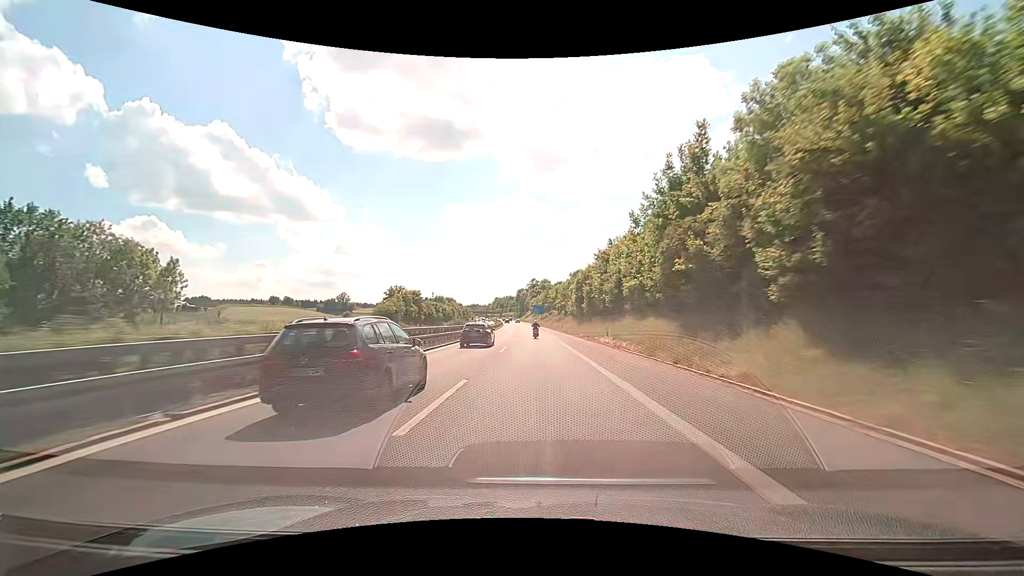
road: motorway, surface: asphalt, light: Day
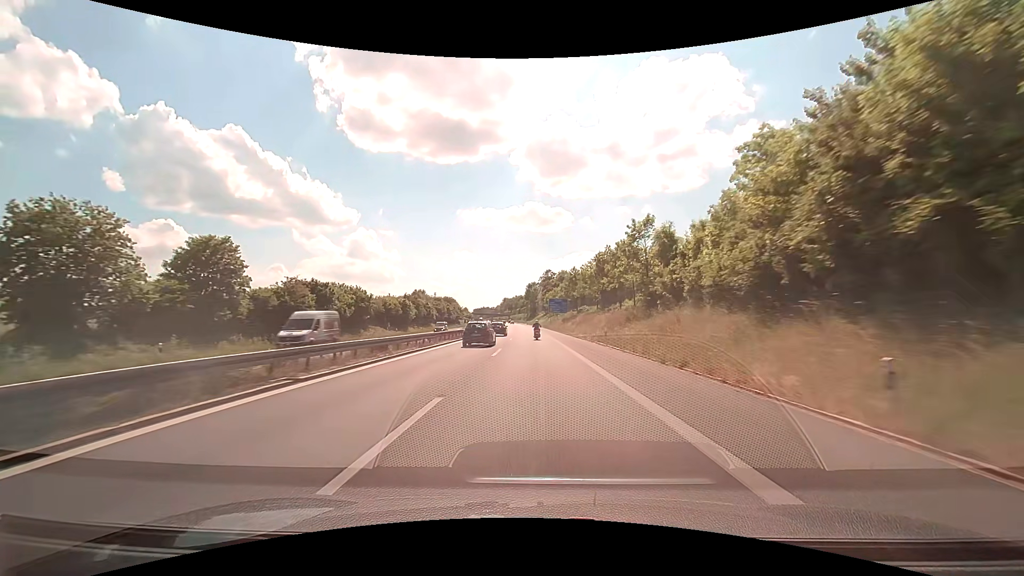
(-1.2, +74.8) m; -2°
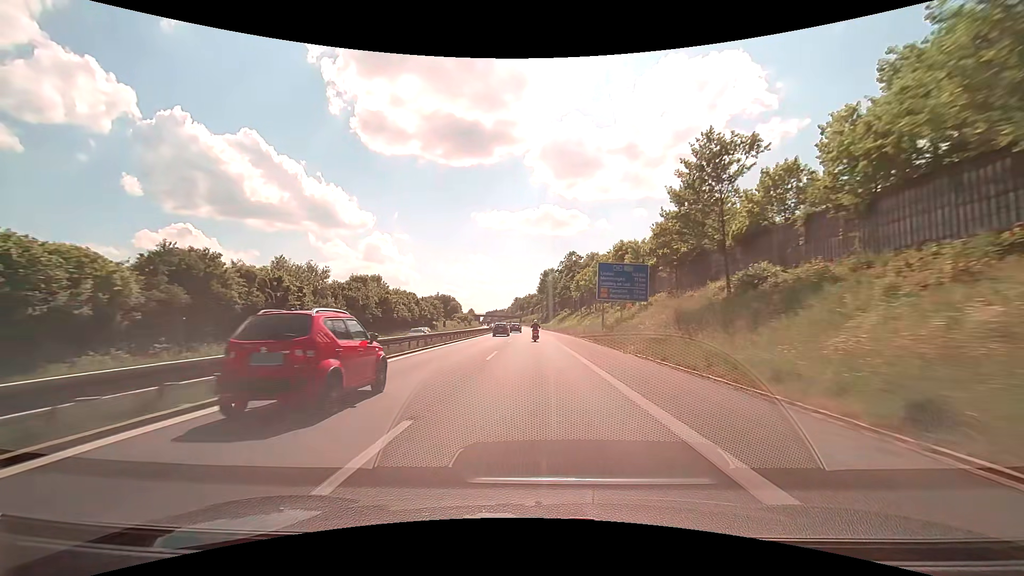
(-1.3, +73.9) m; -2°
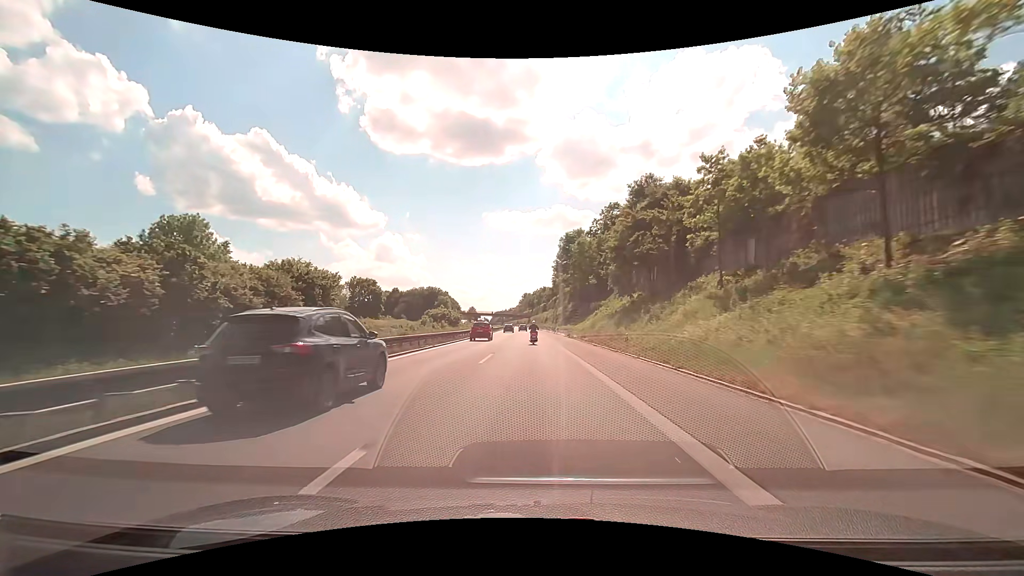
(-0.9, +73.2) m; -1°
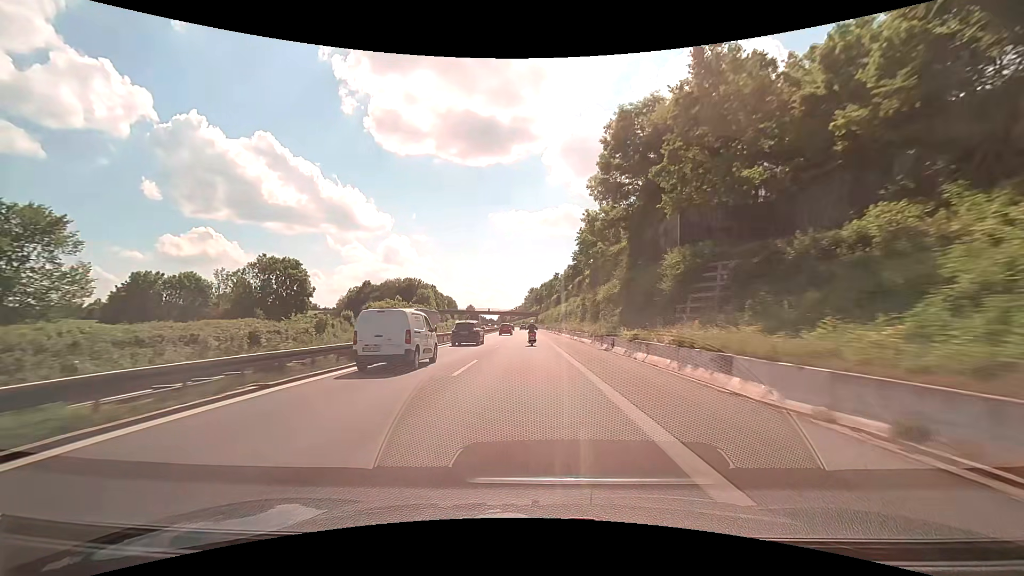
(-0.5, +57.9) m; -1°
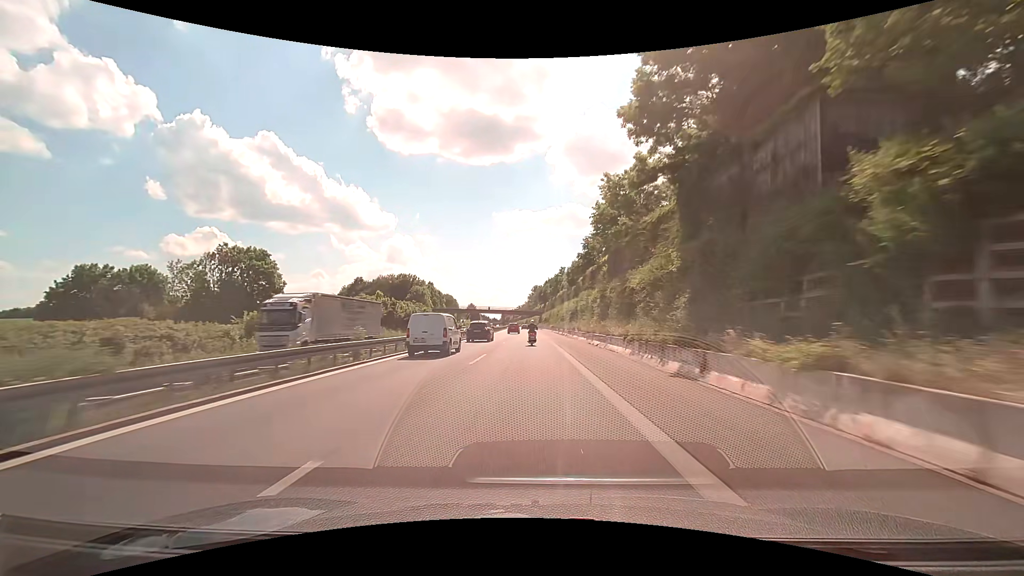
(0.0, +14.4) m; 0°
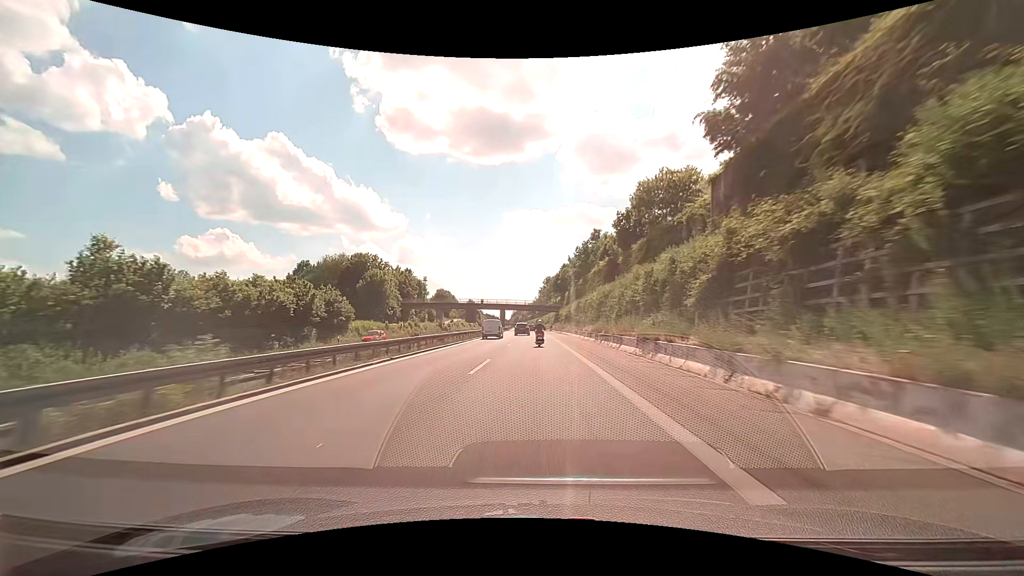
(-0.9, +57.1) m; -1°
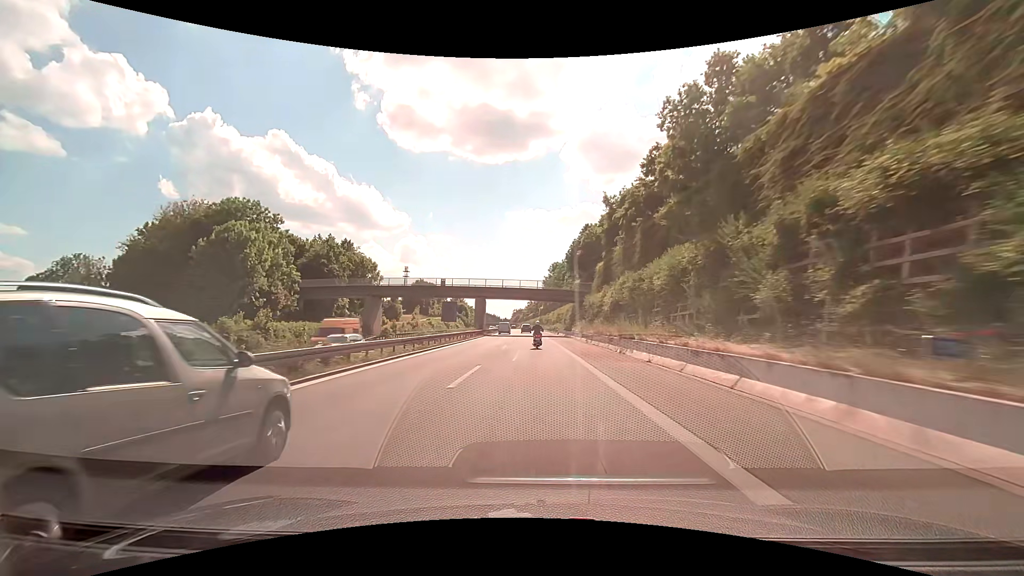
(-0.5, +56.6) m; -1°
(0, +10) (0, +20) (0, +30) (0, +40) (0, +50) (0, +60) (-1, +70) (-1, +80) (-1, +90) (-1, +100) m
